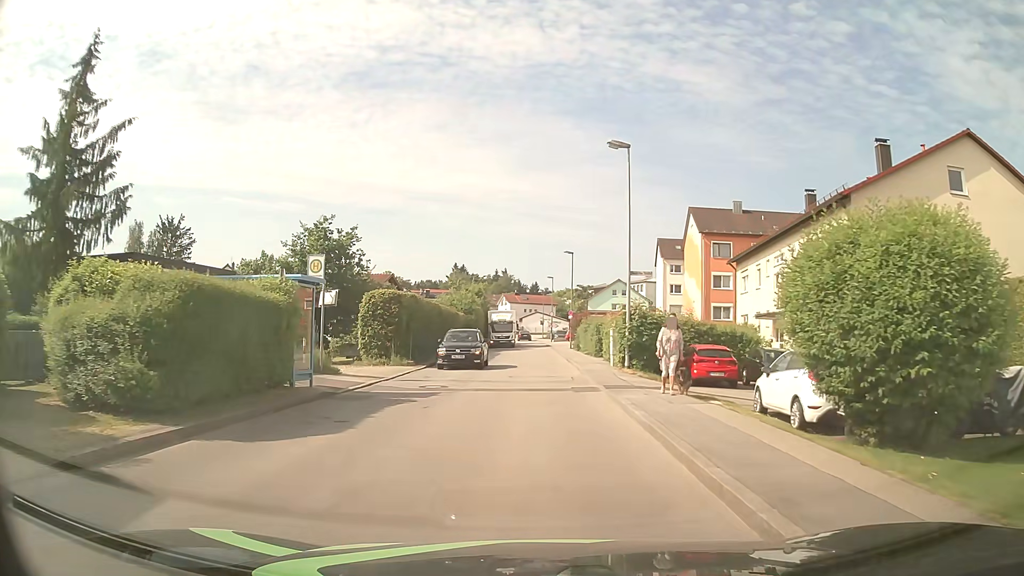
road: unclassified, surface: asphalt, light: Day
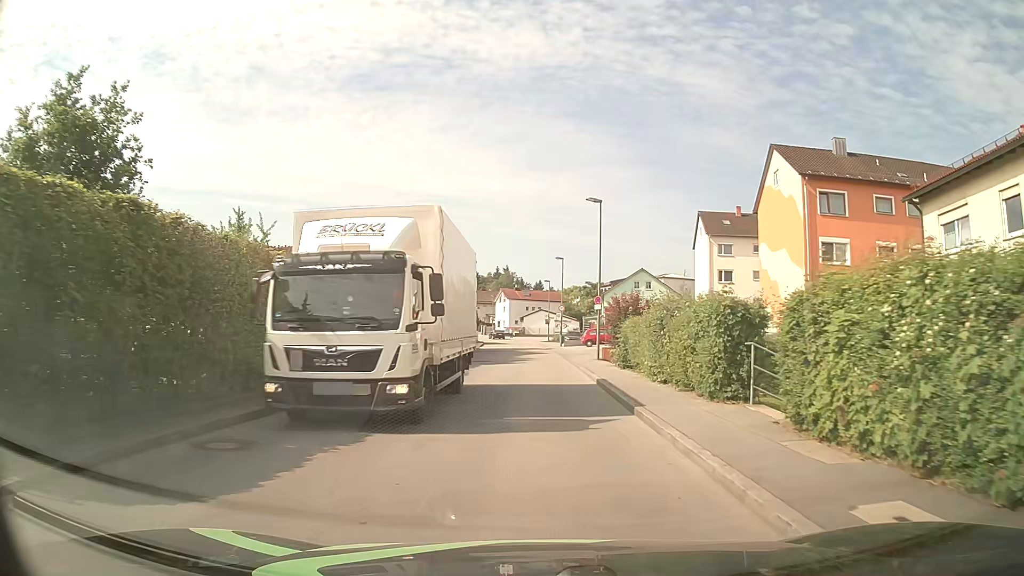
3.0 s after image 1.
(+0.3, +23.1) m; 0°
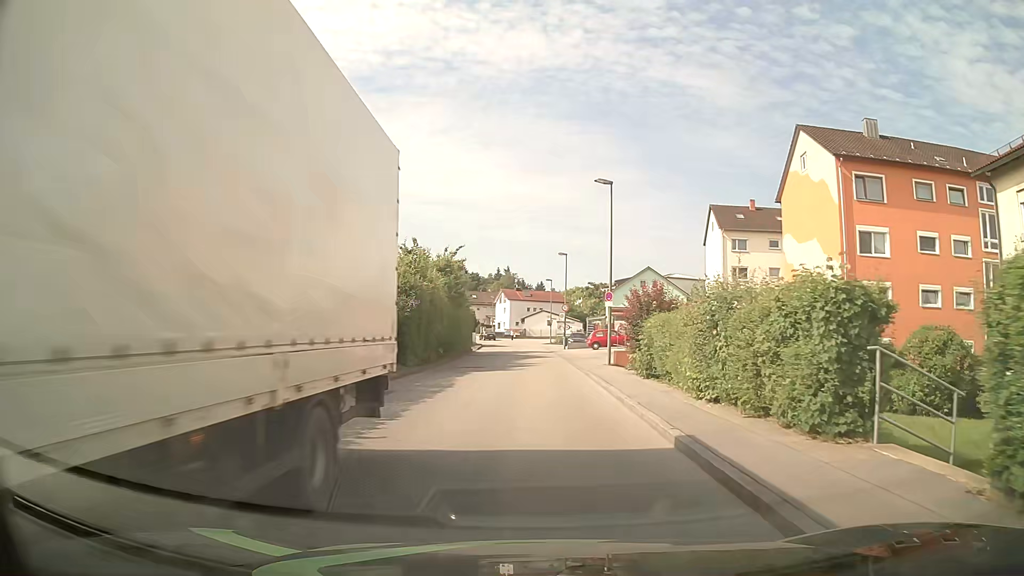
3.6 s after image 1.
(0.0, +4.6) m; 0°
(0, +10) (0, +20) (0, +30) (0, +40) (0, +50) (-1, +60) (-1, +70) (-2, +80) (-3, +90) (-5, +100) m
